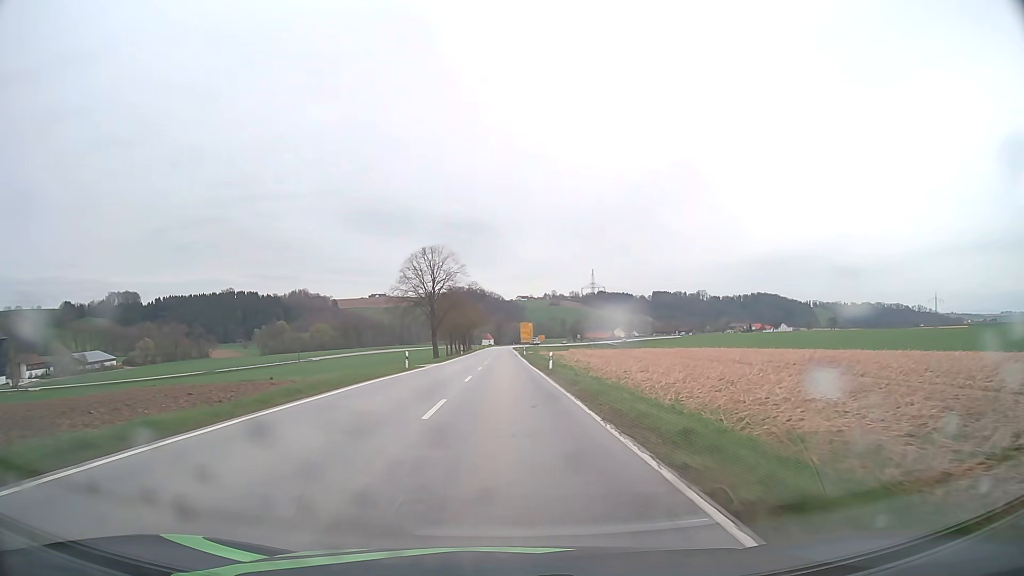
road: secondary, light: Day
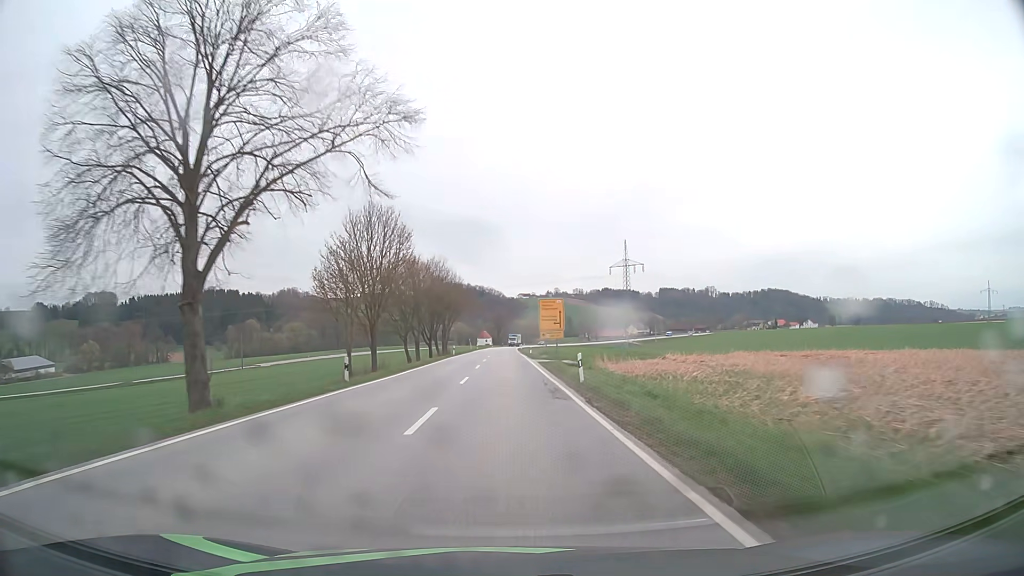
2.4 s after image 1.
(-0.1, +62.2) m; 0°
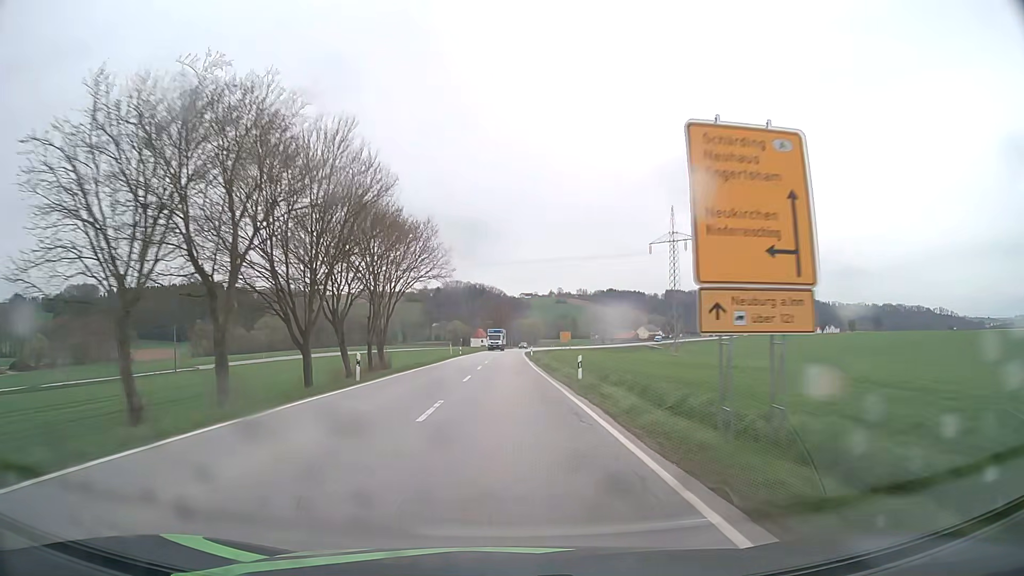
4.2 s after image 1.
(-0.1, +46.2) m; 0°
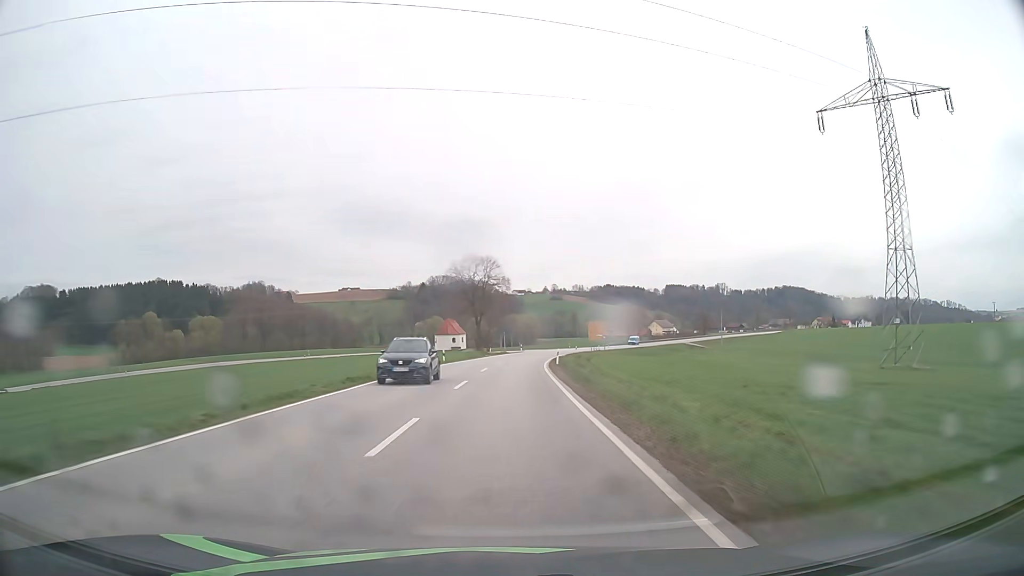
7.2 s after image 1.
(+0.4, +75.4) m; 0°
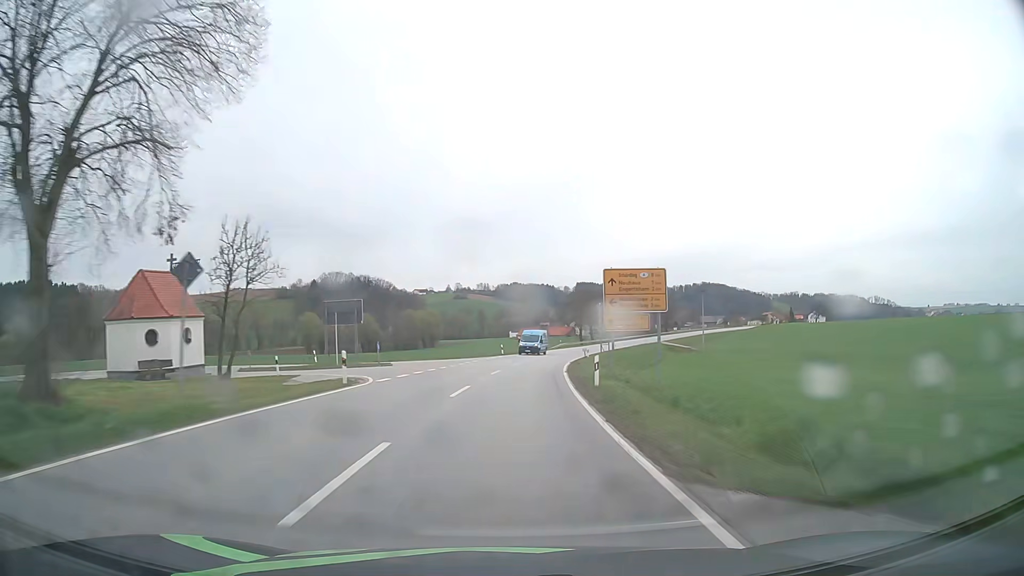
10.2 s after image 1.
(+4.2, +74.8) m; +8°
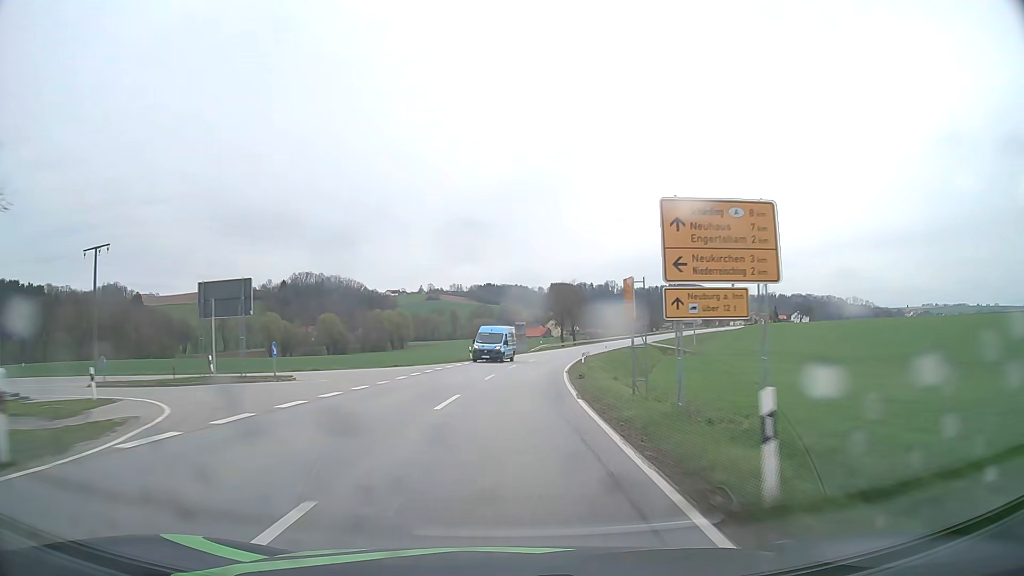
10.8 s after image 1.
(+0.2, +14.9) m; +2°
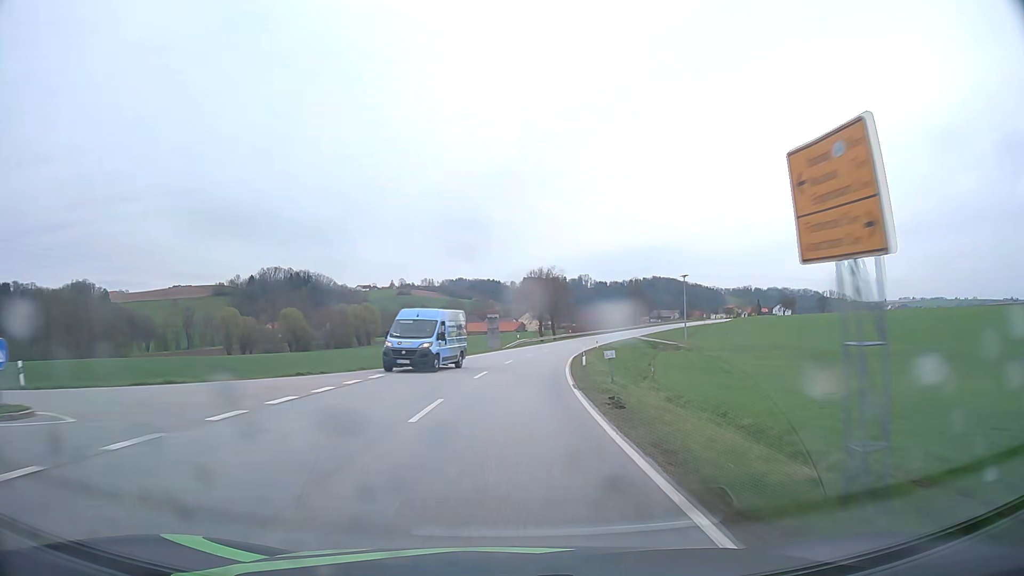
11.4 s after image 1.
(+0.3, +14.9) m; +3°
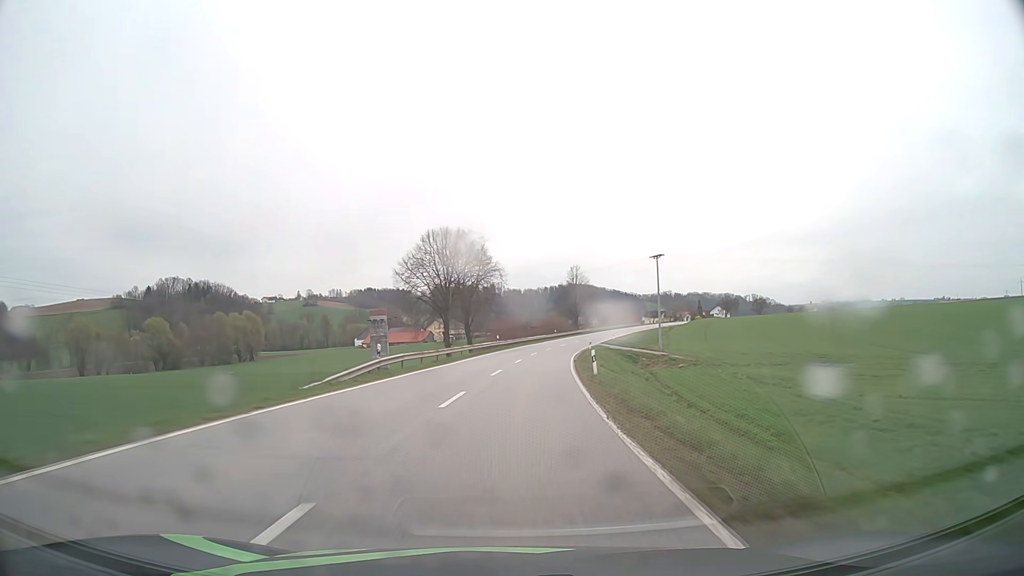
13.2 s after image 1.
(+2.8, +44.7) m; +7°
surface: asphalt
(0, +10) (+1, +20) (+1, +30) (+2, +40) (+4, +50) (+5, +60) (+7, +70) (+9, +79) (+11, +89) (+14, +99) m
